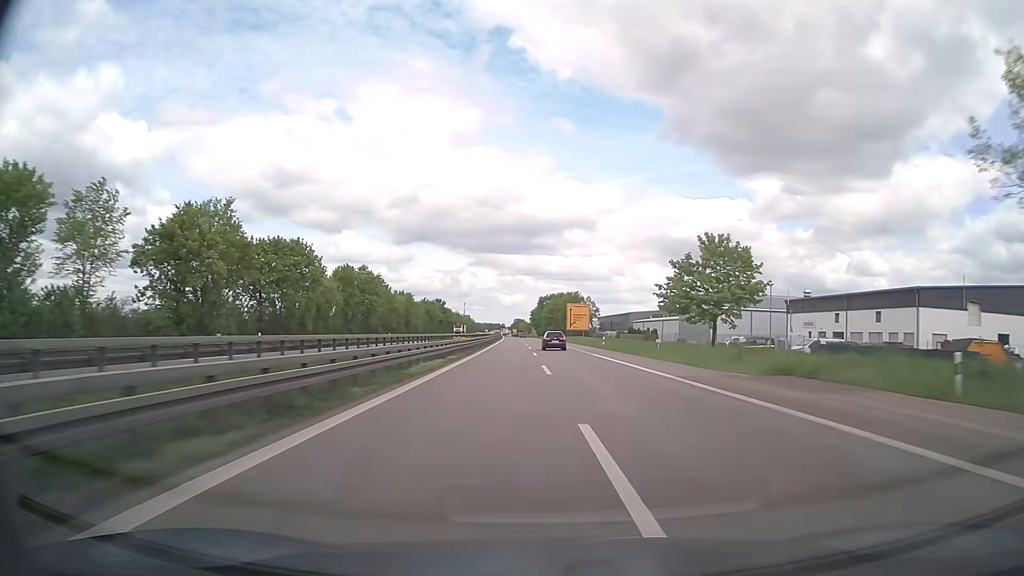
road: trunk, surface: asphalt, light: Day
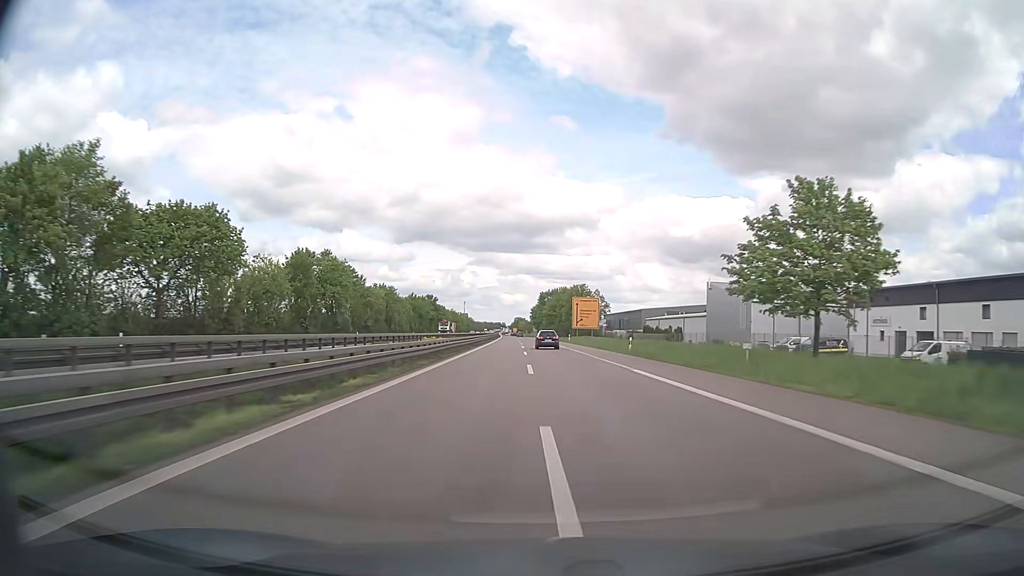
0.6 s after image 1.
(0.0, +18.3) m; 0°
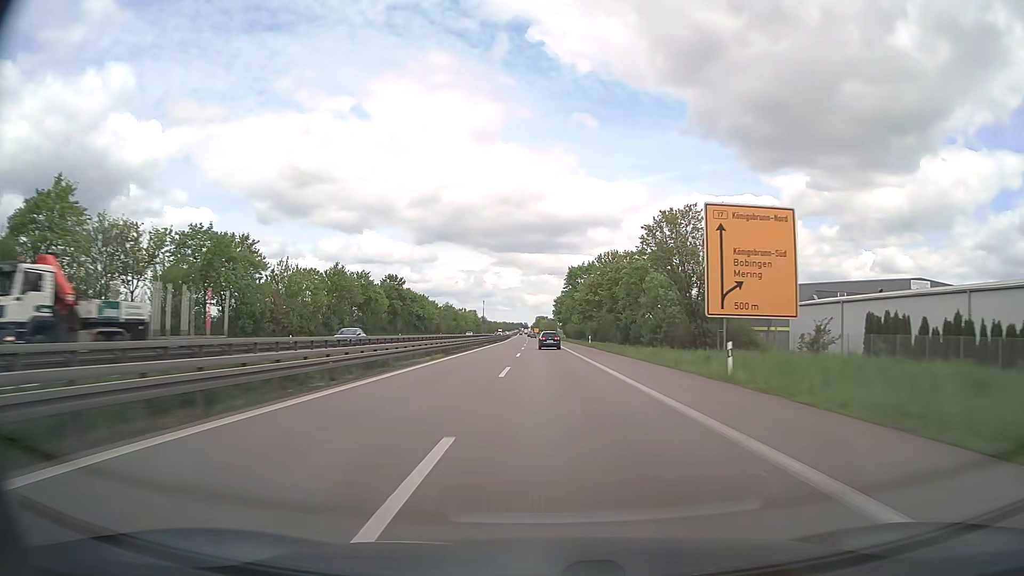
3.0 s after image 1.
(-1.2, +73.0) m; -2°
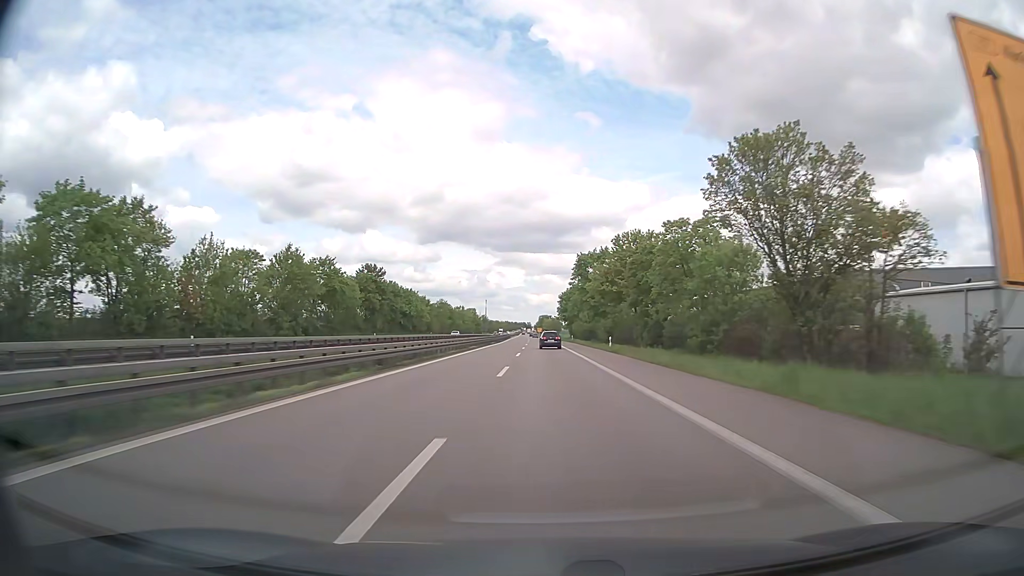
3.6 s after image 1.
(0.0, +18.2) m; 0°
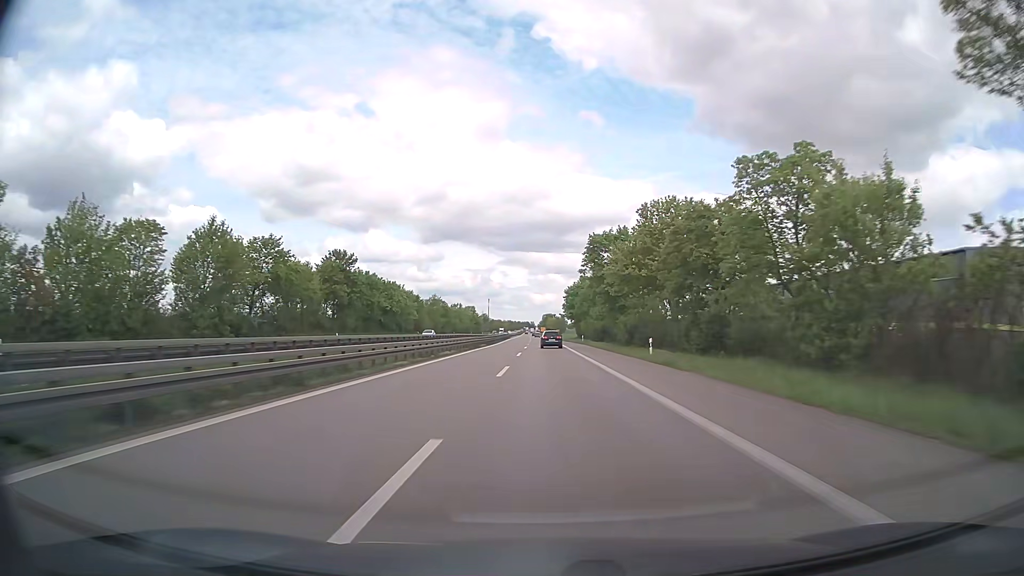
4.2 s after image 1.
(-0.1, +18.2) m; 0°
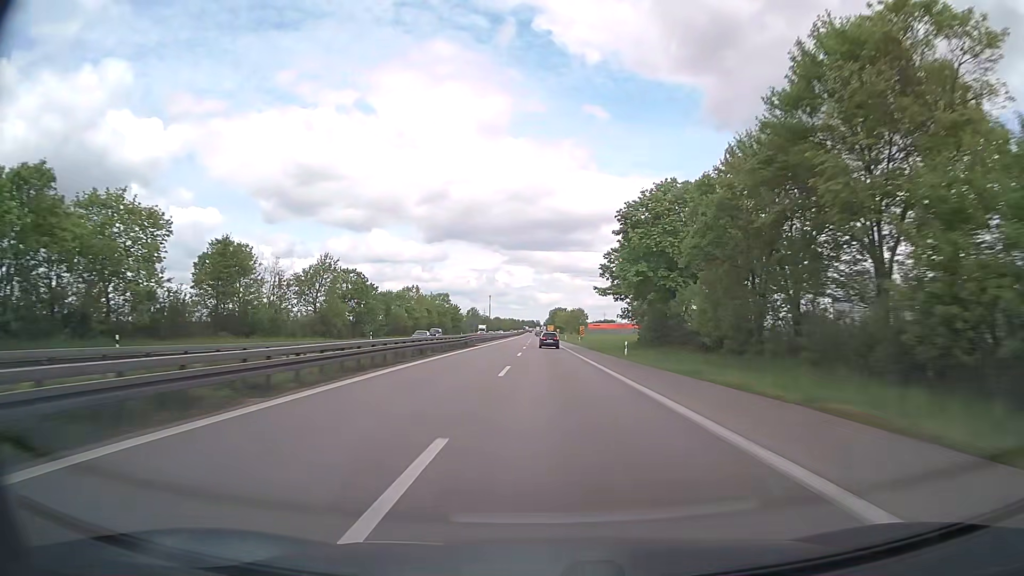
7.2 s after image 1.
(-0.7, +90.7) m; 0°
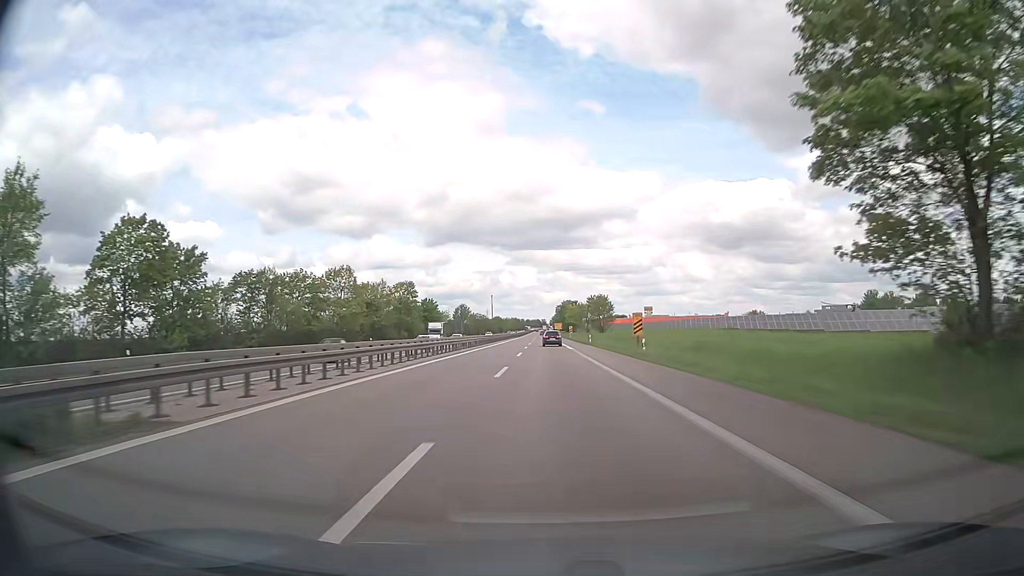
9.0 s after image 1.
(-0.2, +54.2) m; 0°
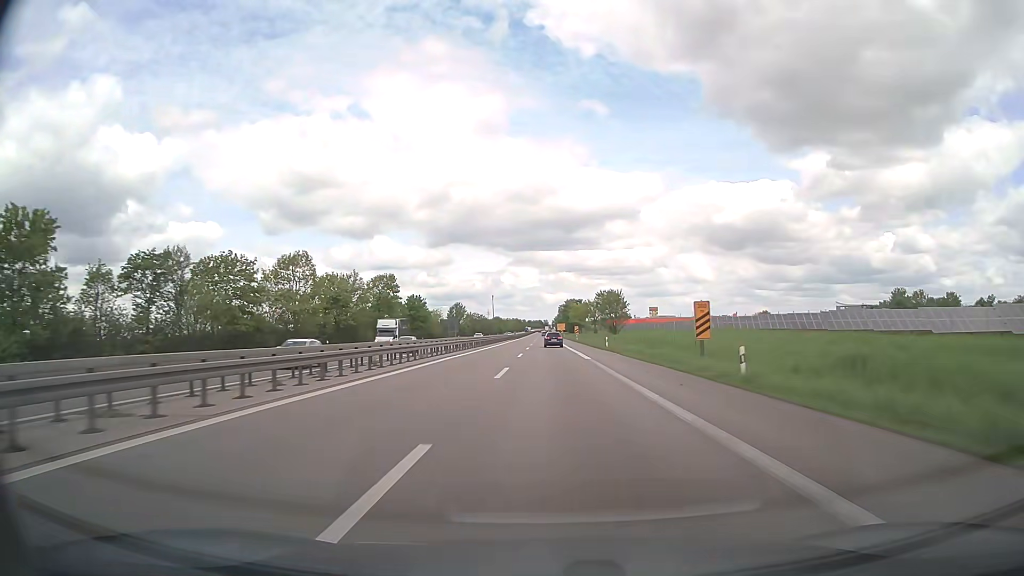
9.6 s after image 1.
(-0.1, +18.0) m; 0°
(0, +10) (0, +20) (0, +30) (0, +40) (0, +50) (0, +60) (0, +70) (0, +80) (0, +90) (0, +100) m
